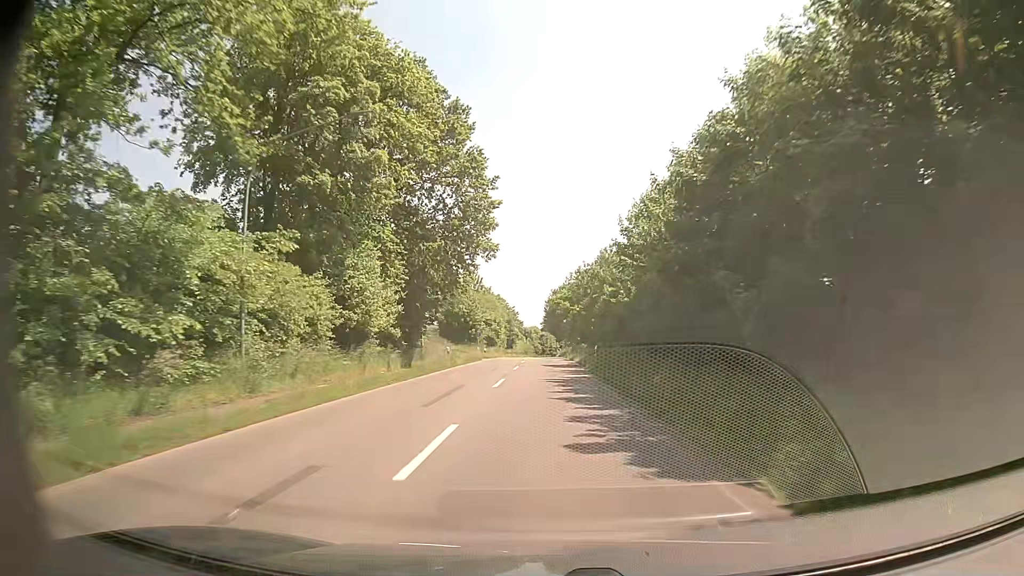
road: secondary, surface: asphalt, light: Day
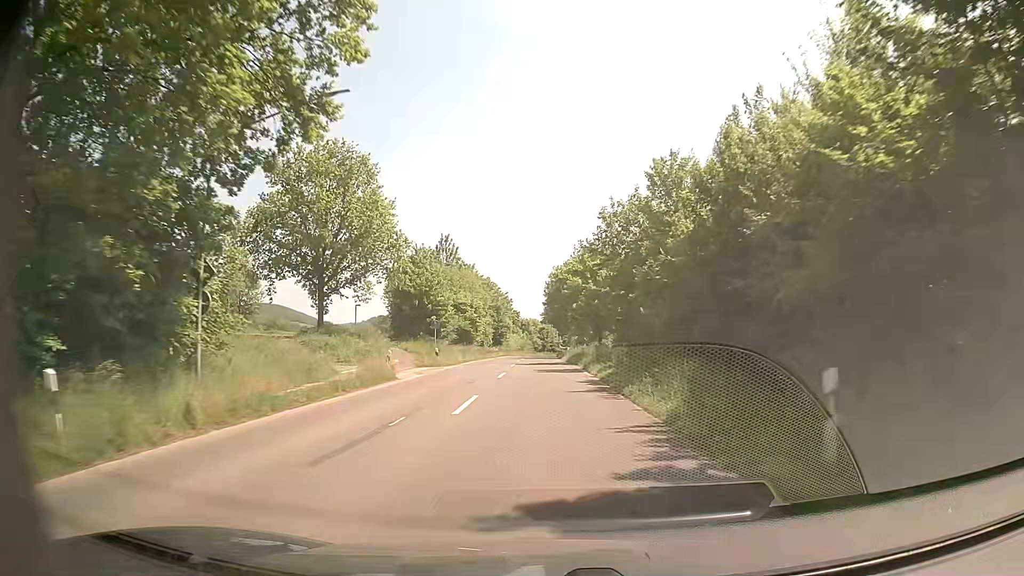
(-0.2, +30.8) m; 0°
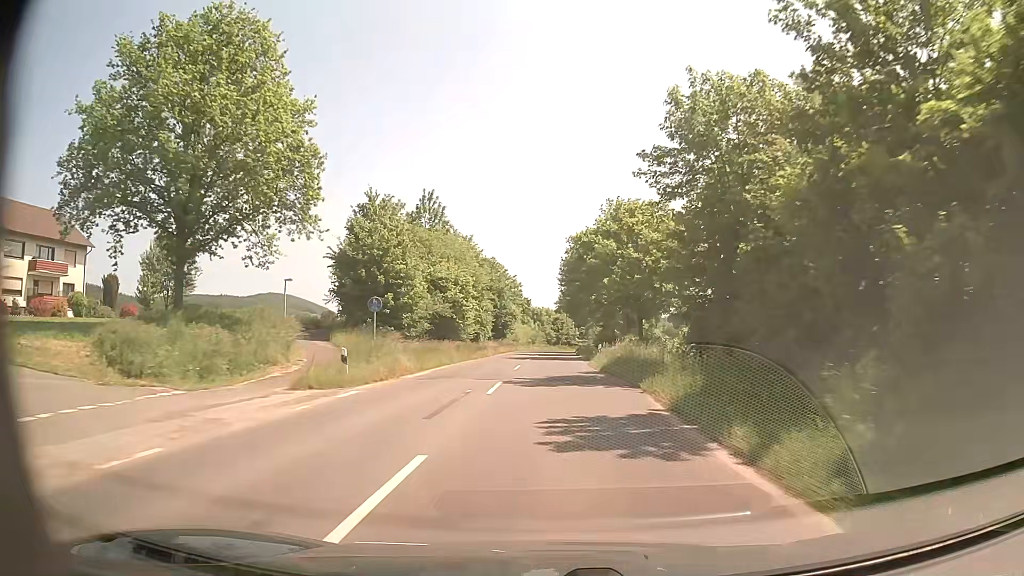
(-0.3, +20.4) m; -1°
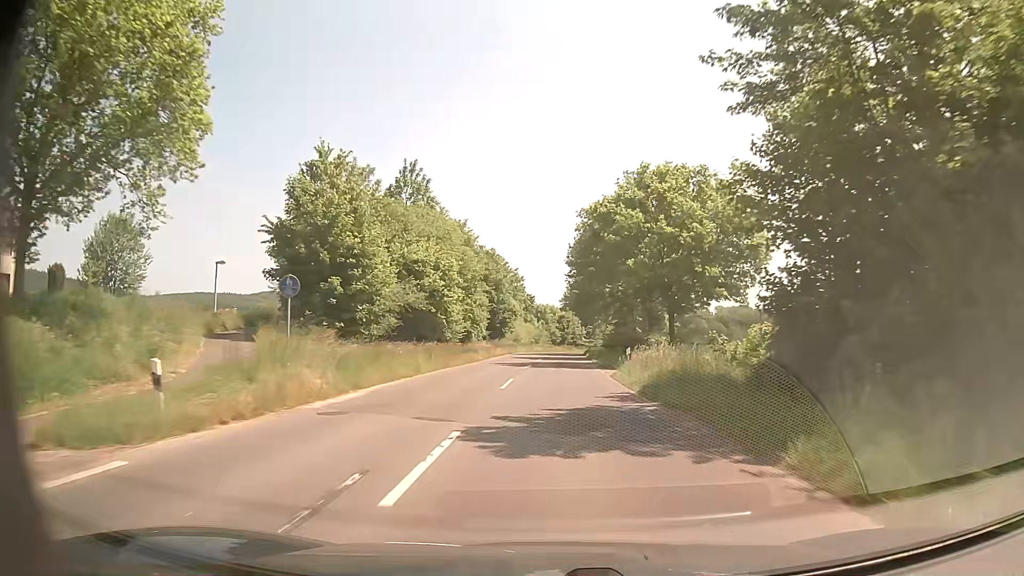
(-0.1, +10.2) m; -1°
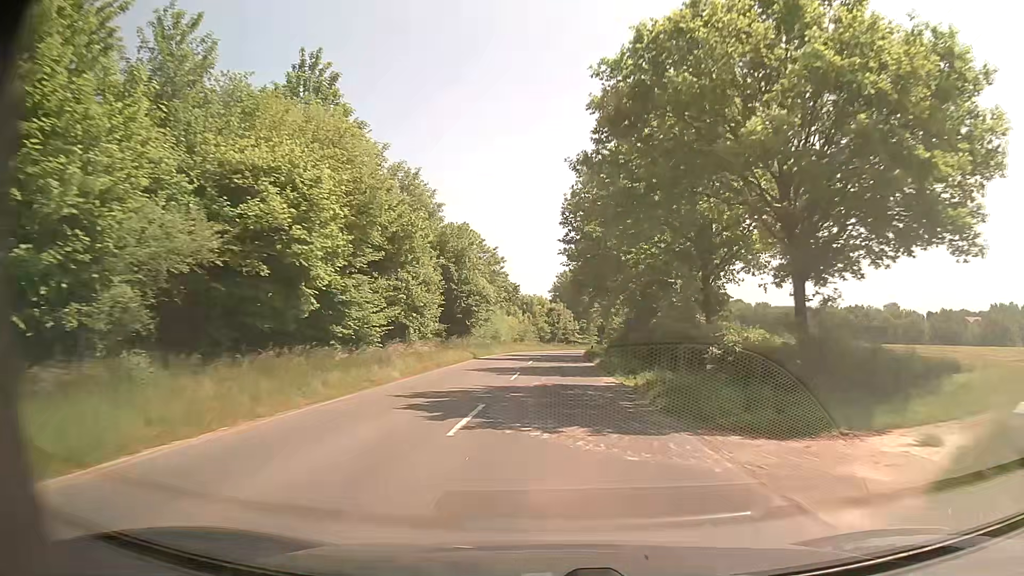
(+0.3, +20.4) m; +1°
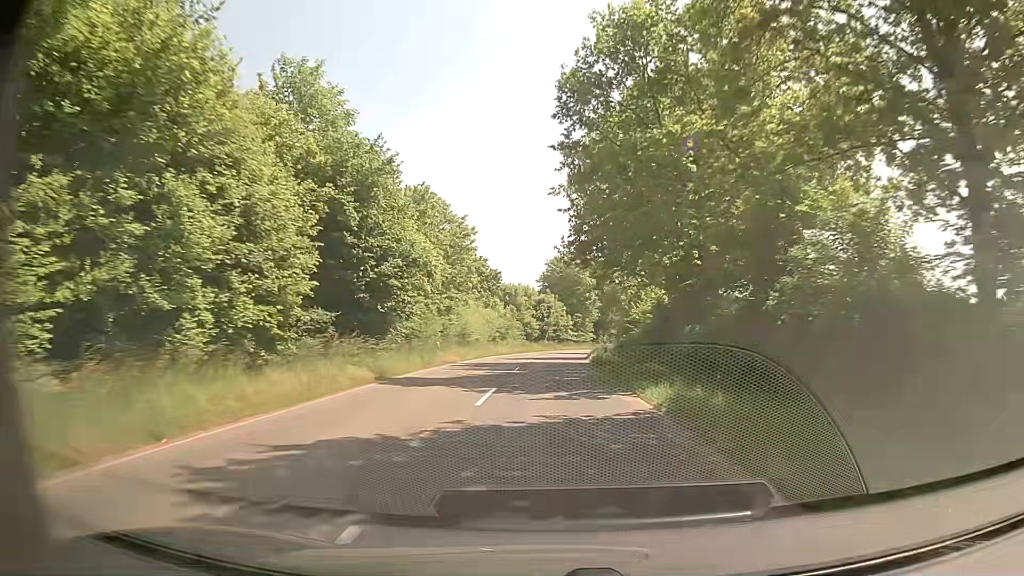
(+0.2, +20.5) m; +1°
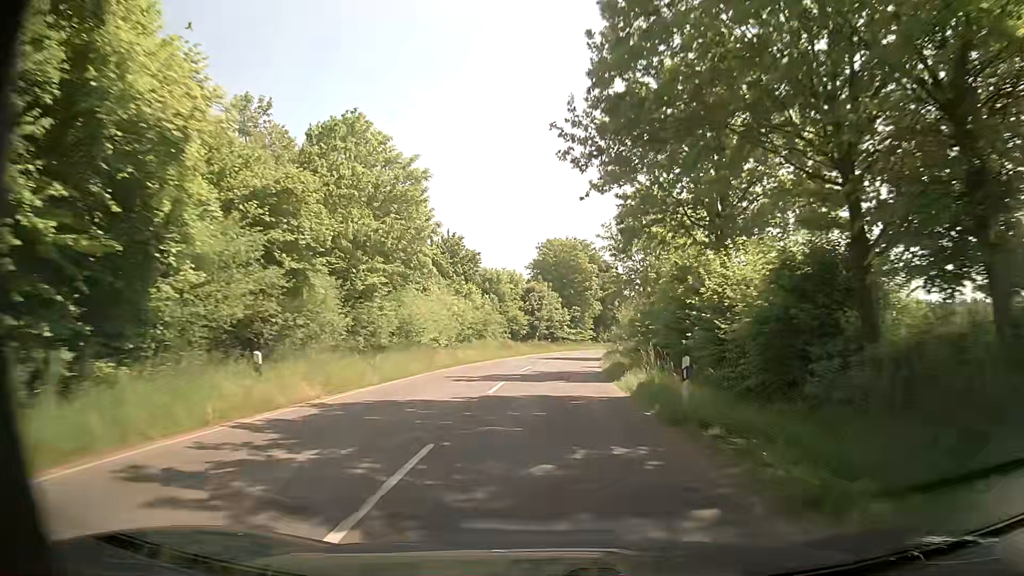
(+0.2, +20.4) m; +1°
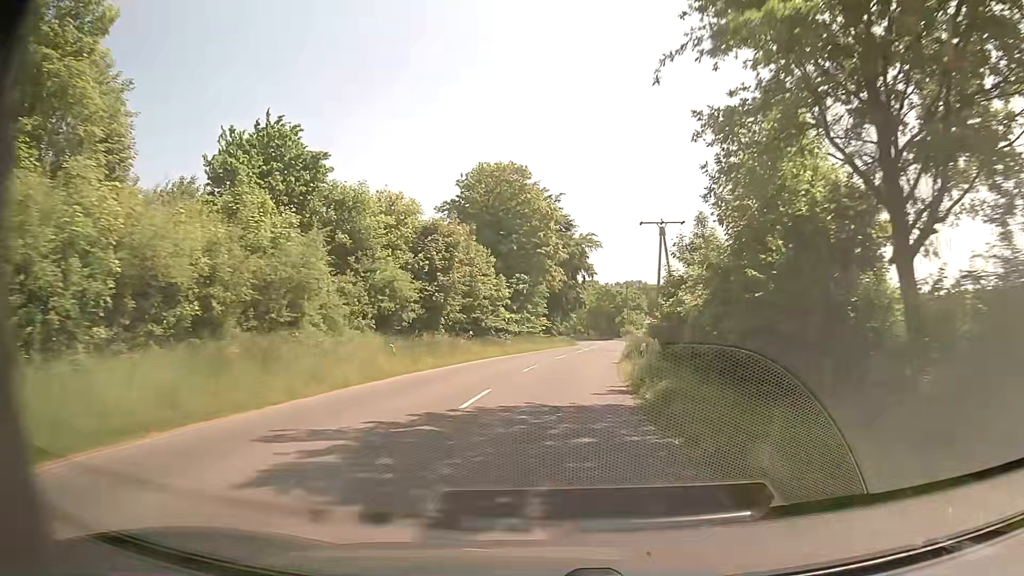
(+1.2, +40.3) m; +5°
(0, +10) (+1, +20) (+1, +30) (+2, +40) (+4, +50) (+5, +60) (+7, +70) (+8, +80) (+9, +90) (+9, +99) m
